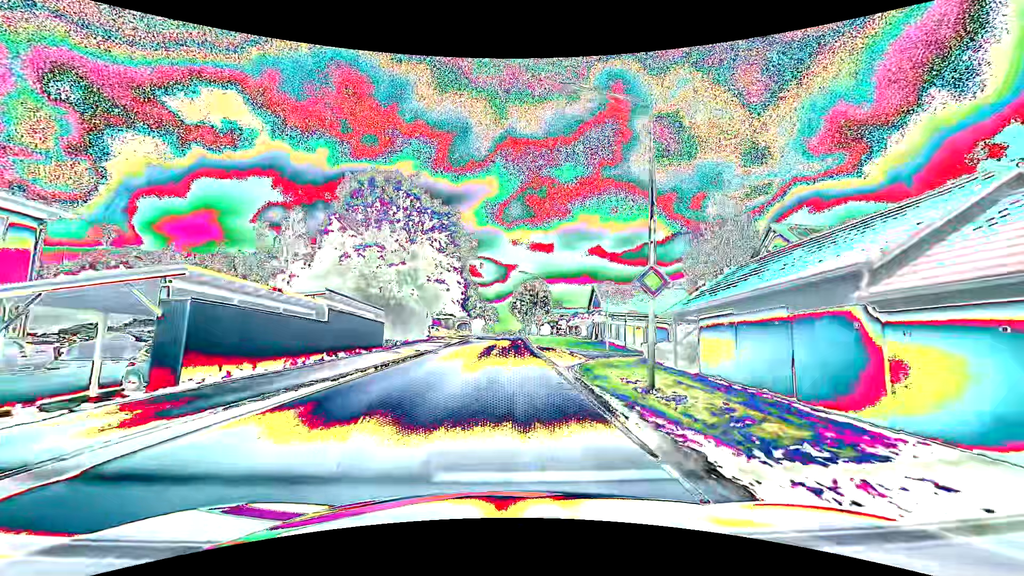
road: tertiary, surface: asphalt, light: Day
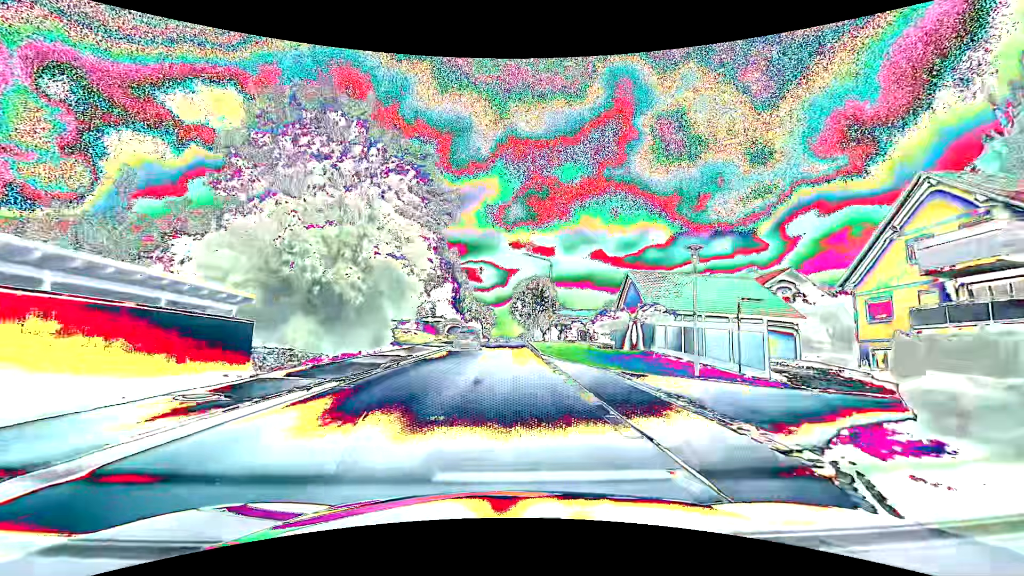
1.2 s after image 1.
(0.0, +15.5) m; 0°
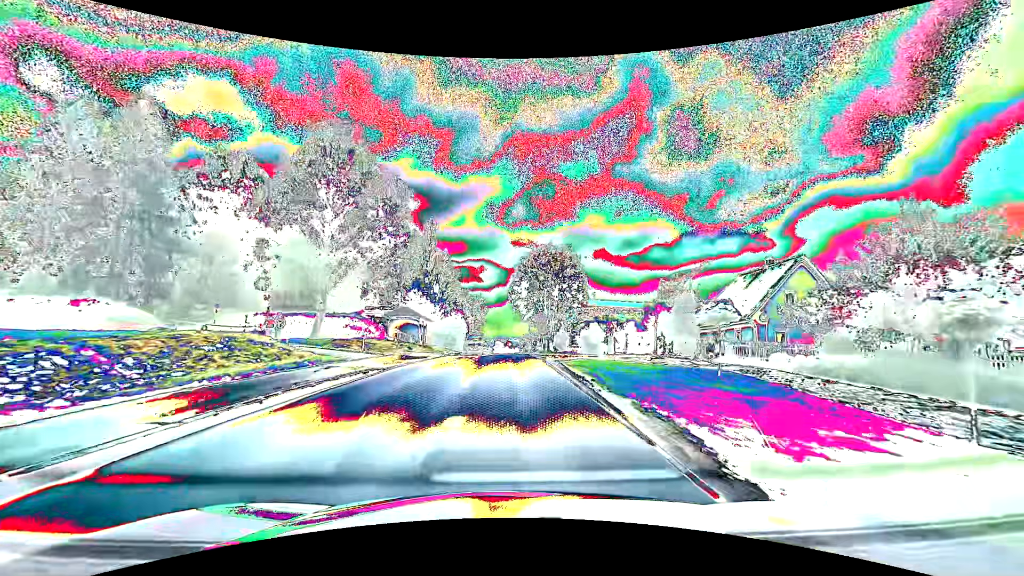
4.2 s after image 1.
(+0.1, +38.5) m; 0°
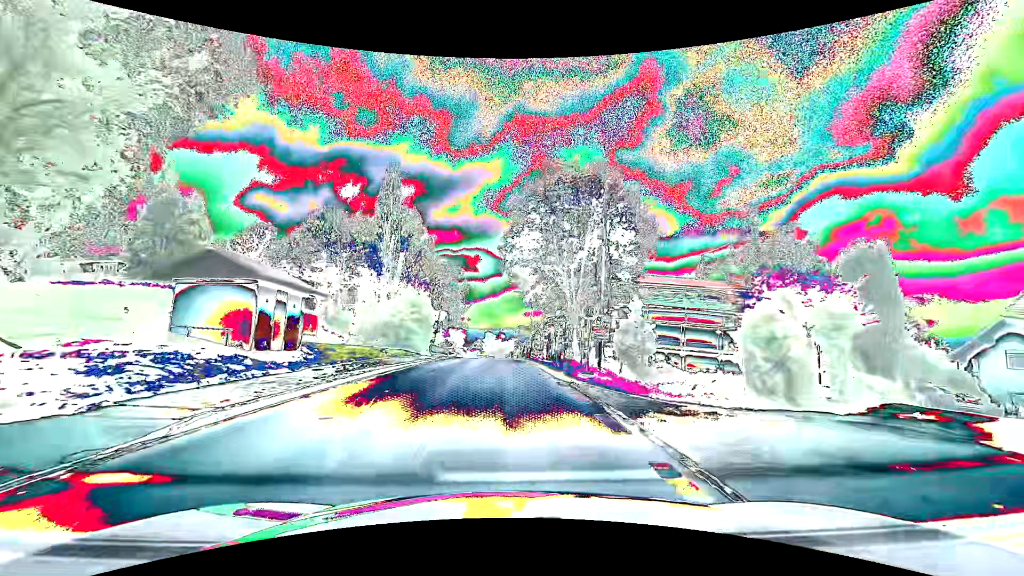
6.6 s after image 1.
(+0.3, +27.9) m; +1°
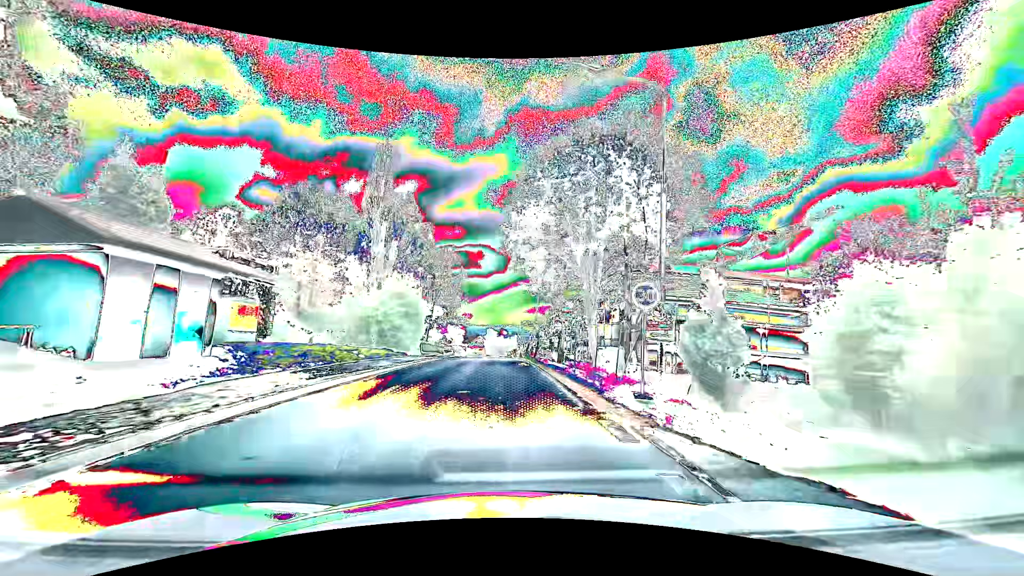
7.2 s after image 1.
(0.0, +6.4) m; 0°
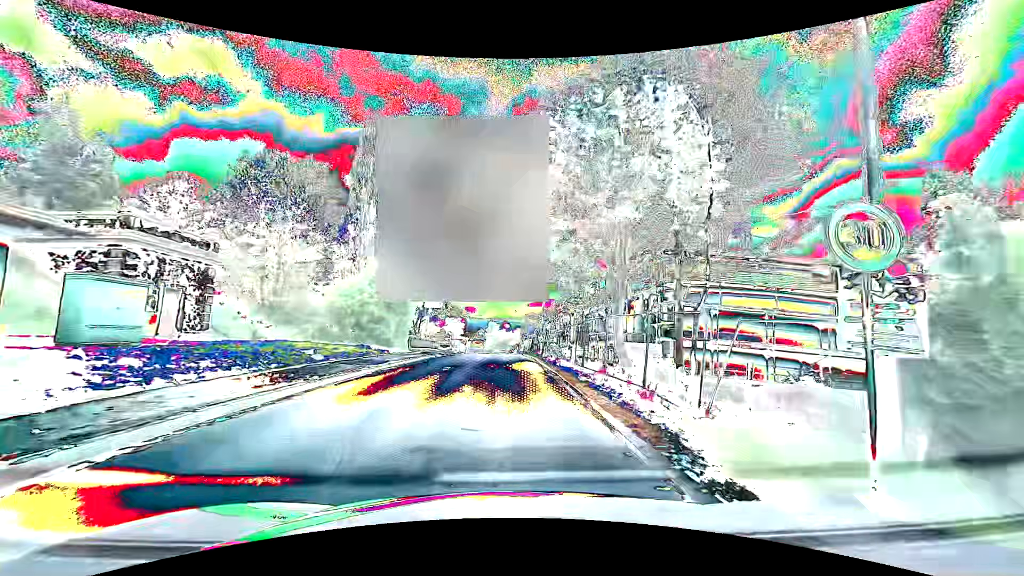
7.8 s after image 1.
(0.0, +6.2) m; 0°
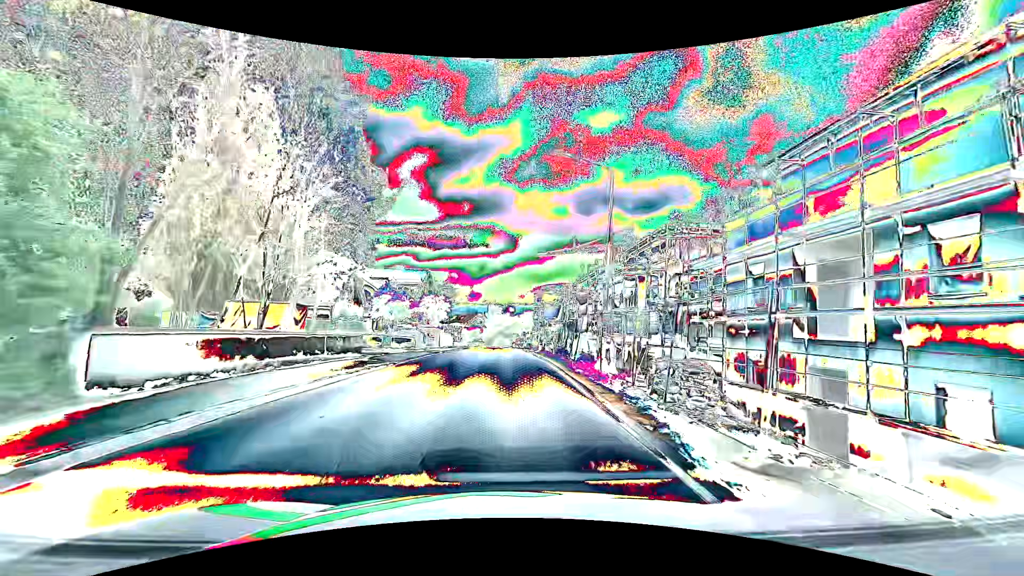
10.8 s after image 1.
(-0.2, +27.5) m; 0°
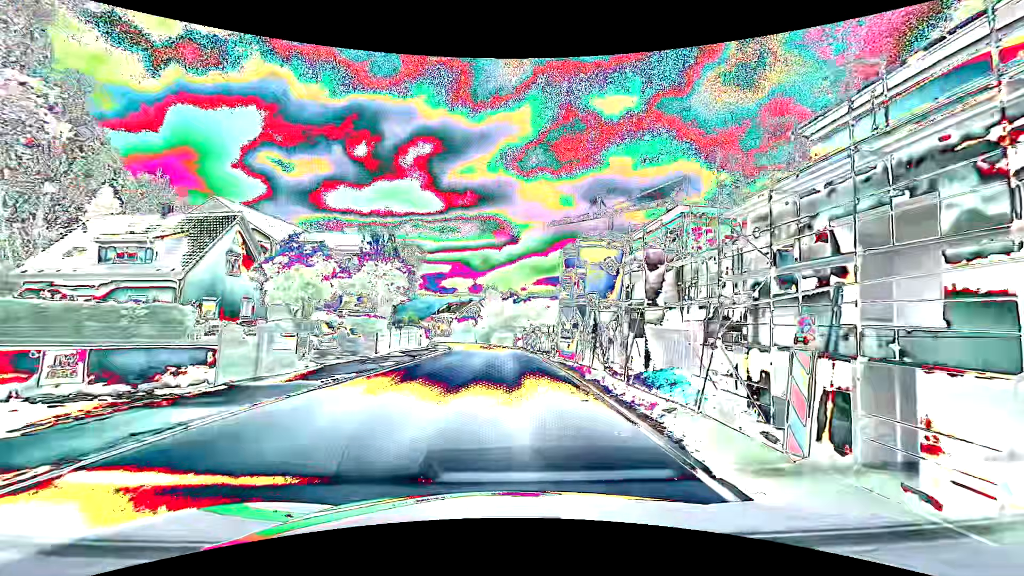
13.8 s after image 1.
(-0.3, +25.0) m; -1°
(0, +10) (0, +20) (0, +30) (-1, +40) (-1, +50) (-3, +60) (-5, +70) (-8, +79) (-12, +89) (-15, +98) m
